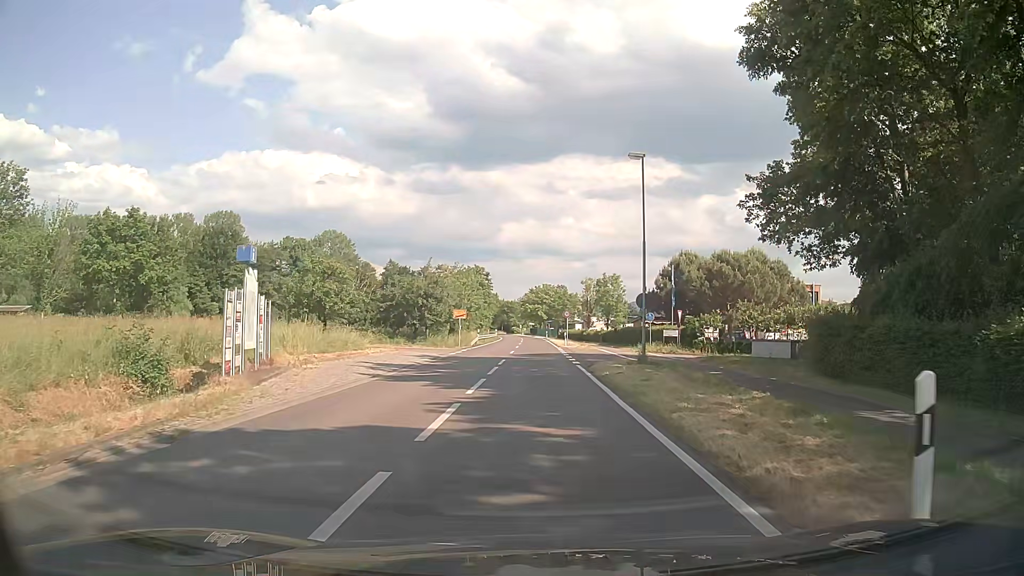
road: secondary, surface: asphalt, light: Day
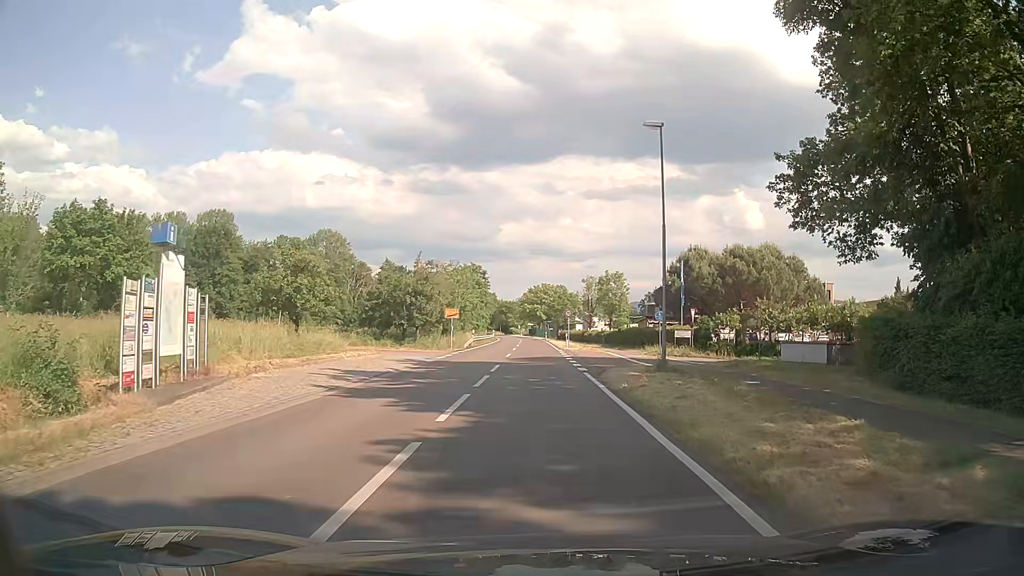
(0.0, +4.2) m; 0°
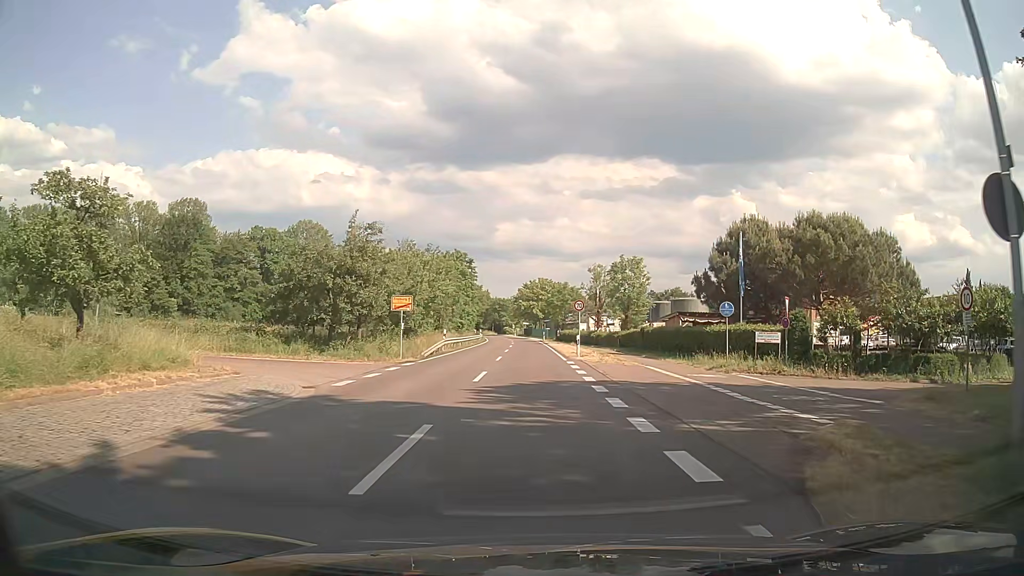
(0.0, +16.5) m; -1°
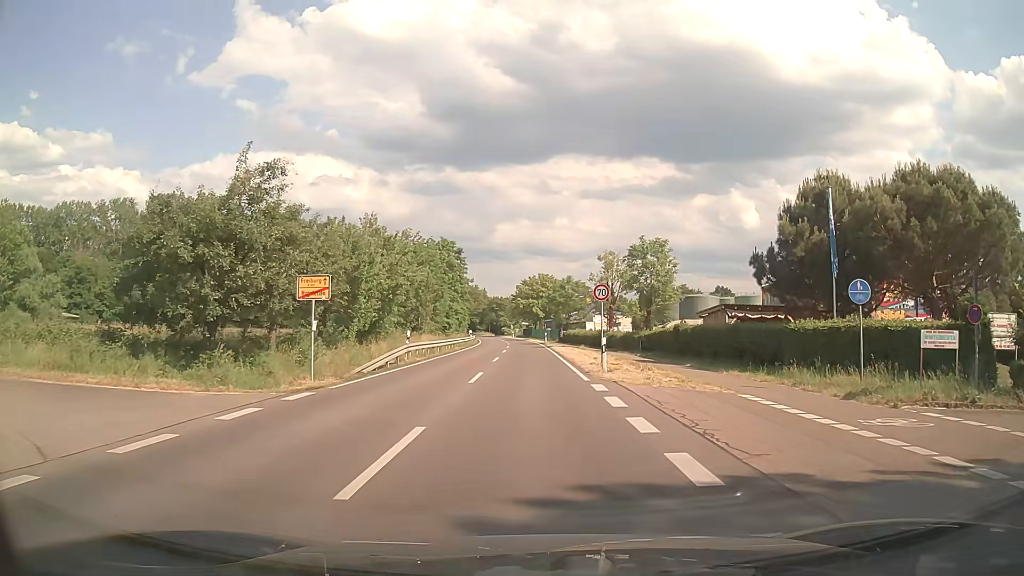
(+0.2, +12.2) m; +1°
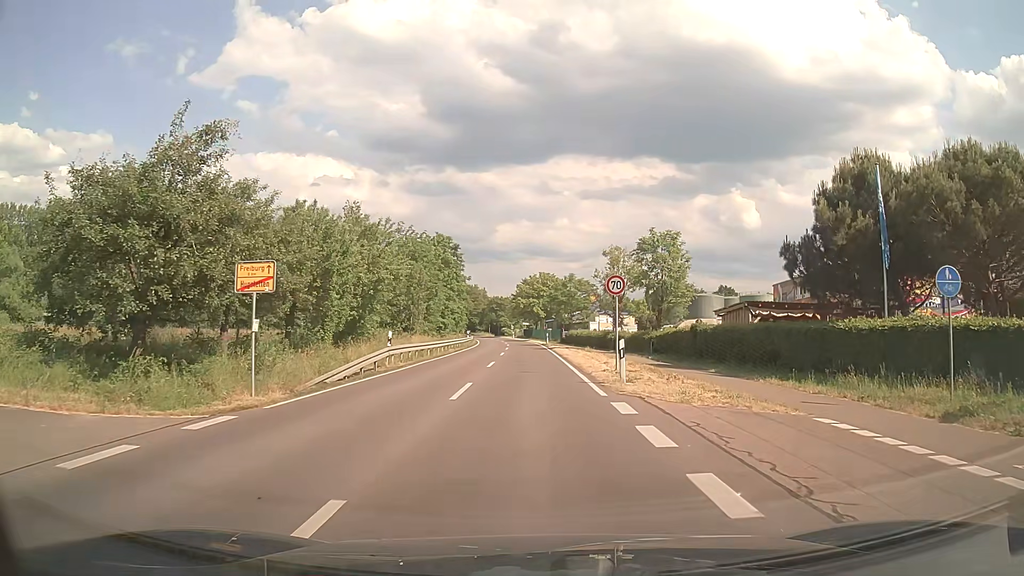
(0.0, +4.1) m; 0°
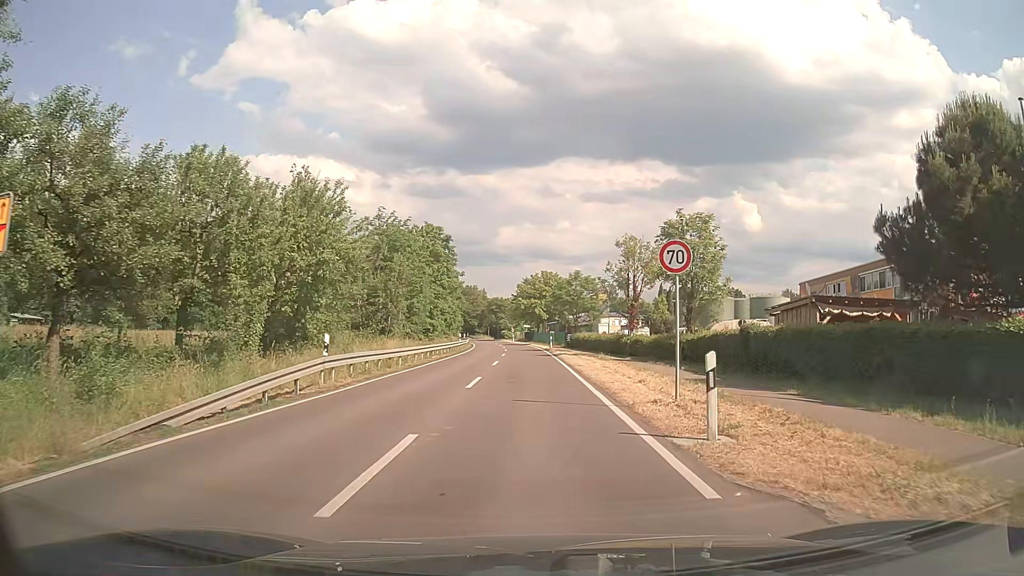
(0.0, +8.4) m; -1°
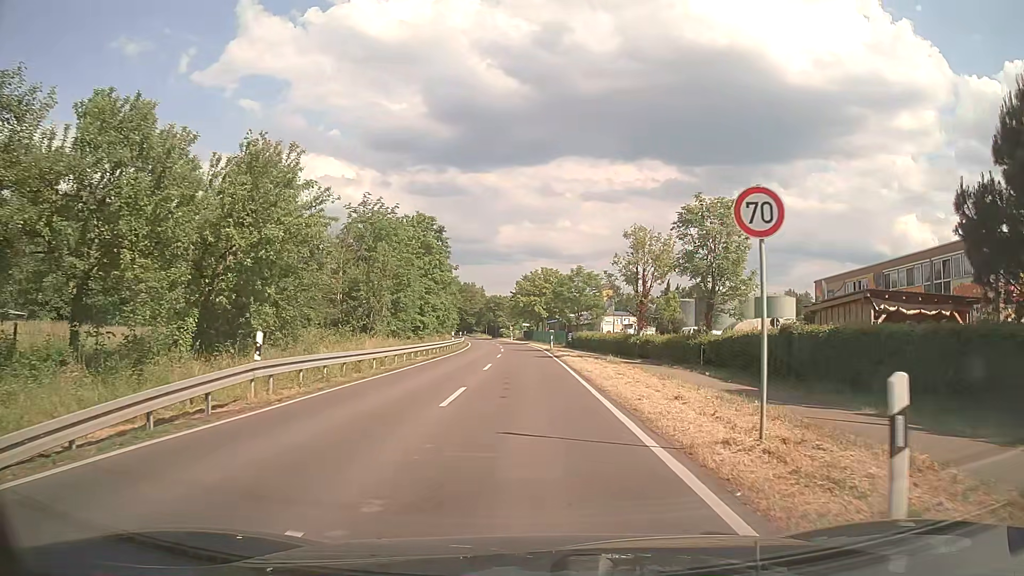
(0.0, +4.7) m; 0°
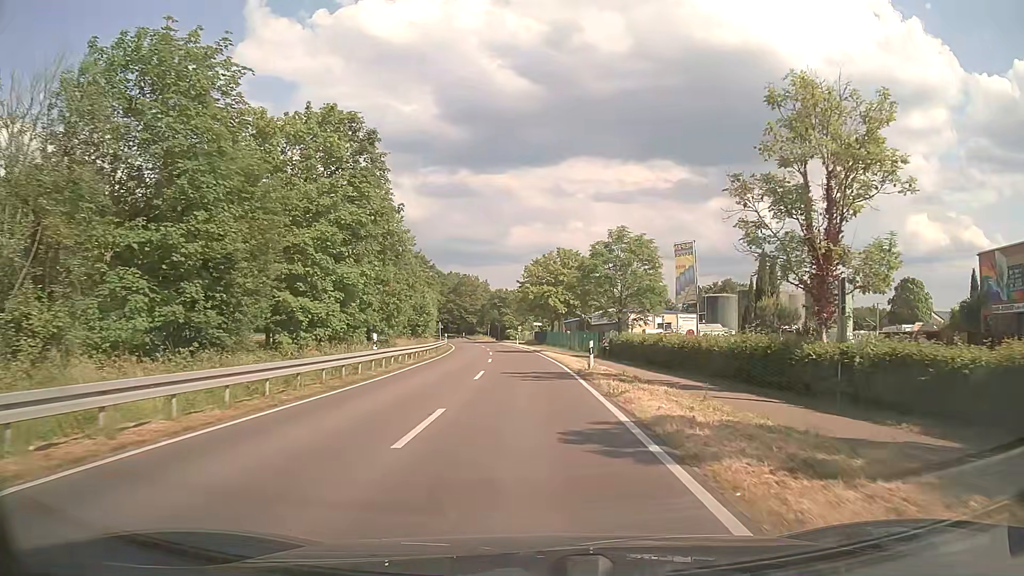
(-0.1, +29.0) m; -1°
(0, +10) (0, +20) (0, +30) (-1, +40) (-1, +50) (-2, +60) (-3, +70) (-4, +80) (-6, +90) (-8, +99) m
